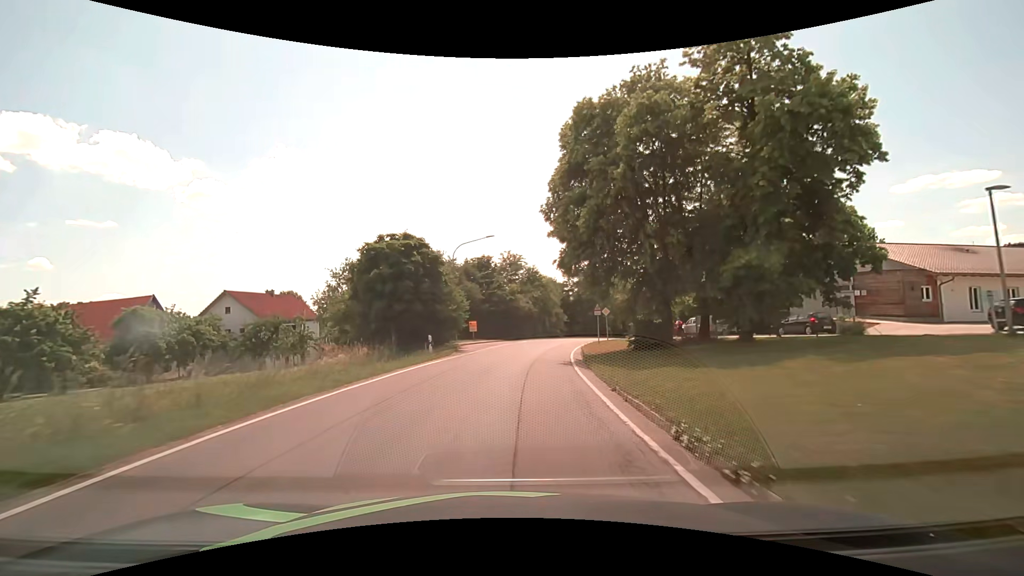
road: secondary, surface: asphalt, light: Day
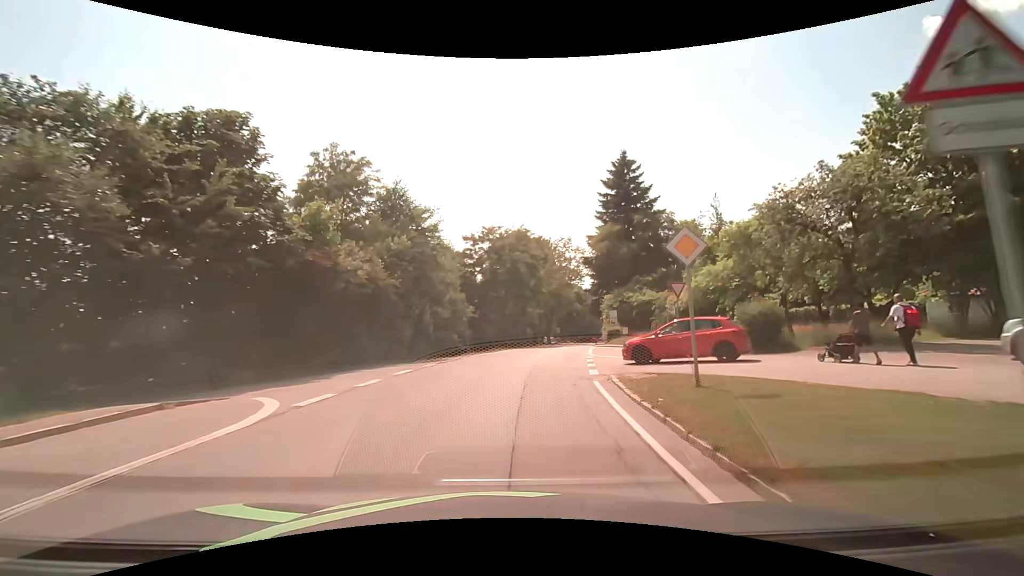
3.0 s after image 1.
(+3.7, +38.5) m; +11°
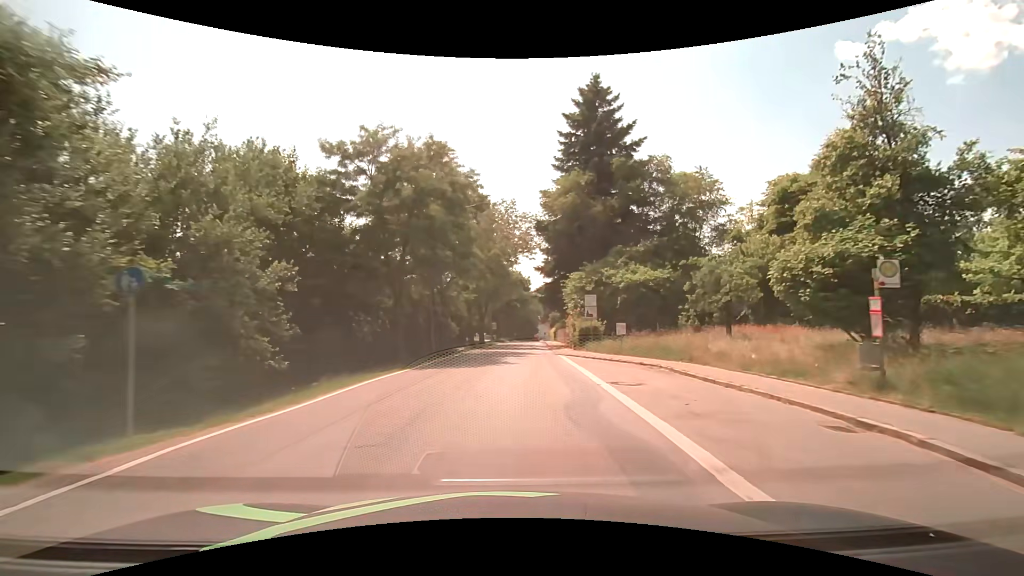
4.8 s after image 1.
(+1.8, +23.0) m; +8°
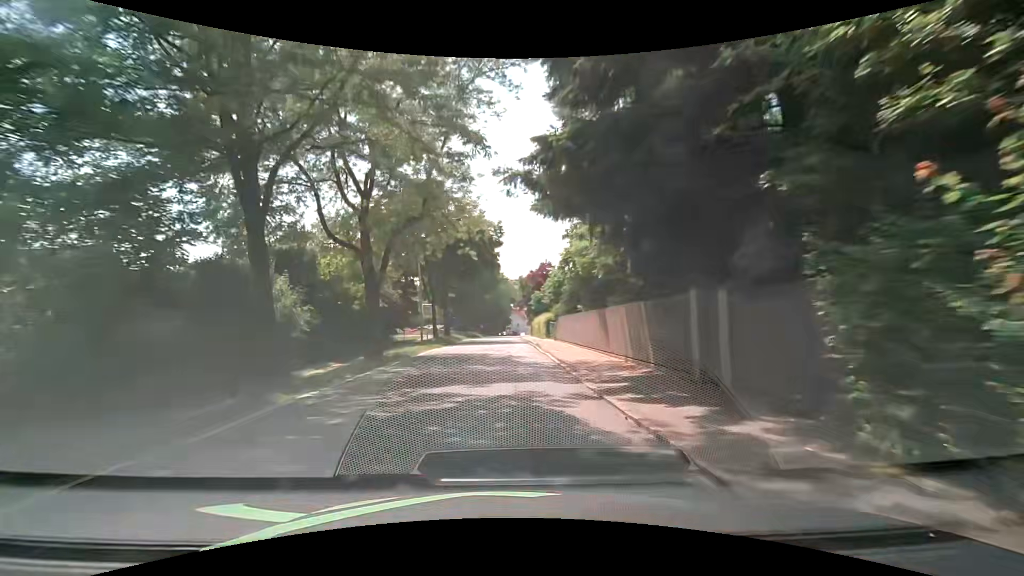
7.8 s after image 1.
(+1.5, +38.6) m; +2°
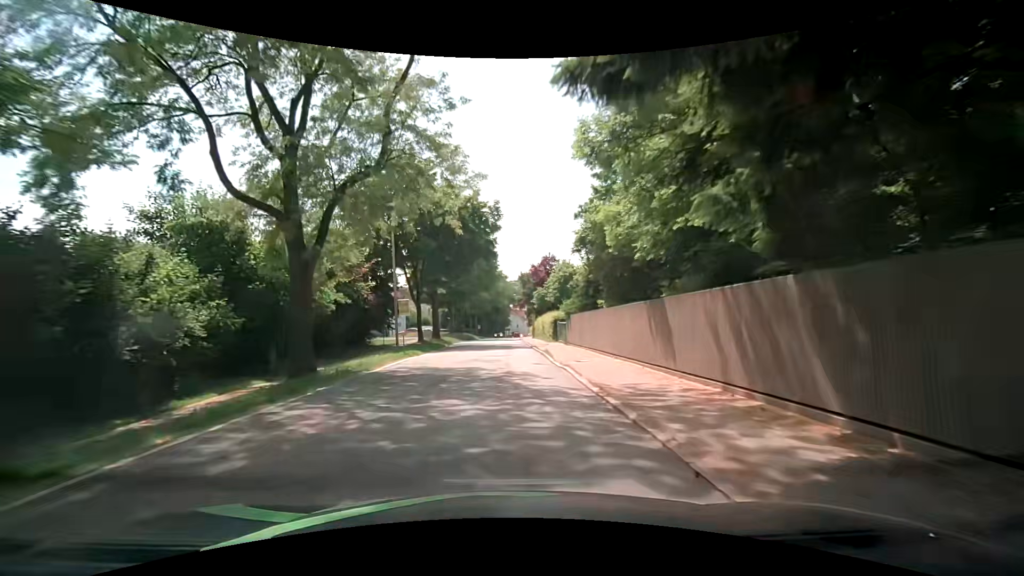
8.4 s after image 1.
(+0.1, +7.7) m; +1°
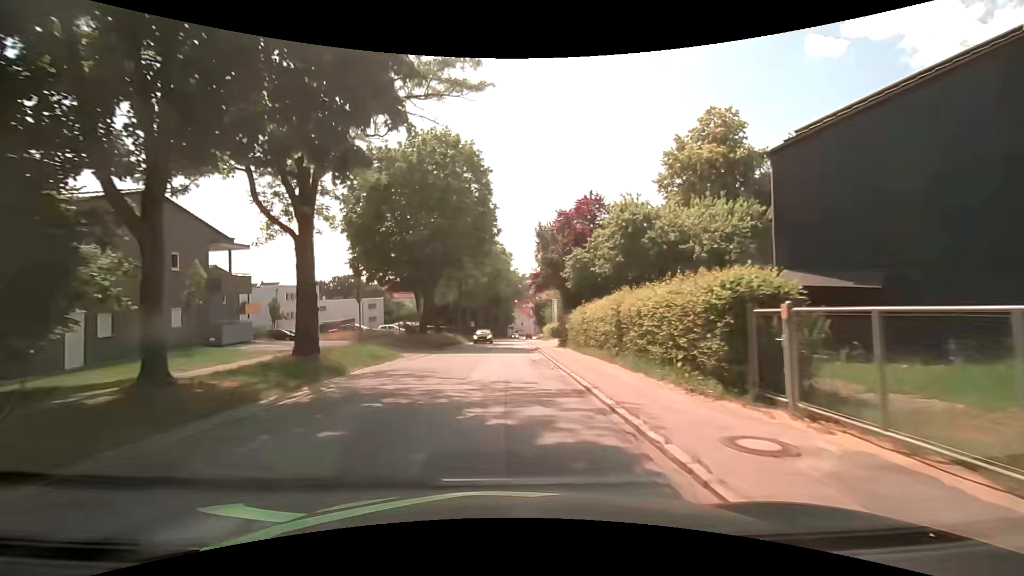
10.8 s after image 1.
(-0.2, +30.3) m; 0°
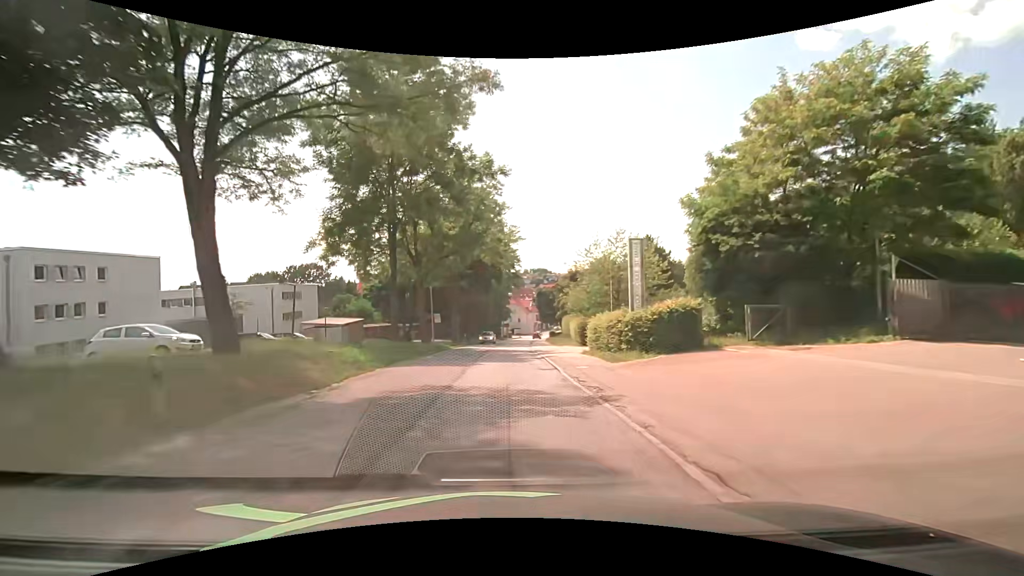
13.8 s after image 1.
(+0.4, +38.2) m; +1°
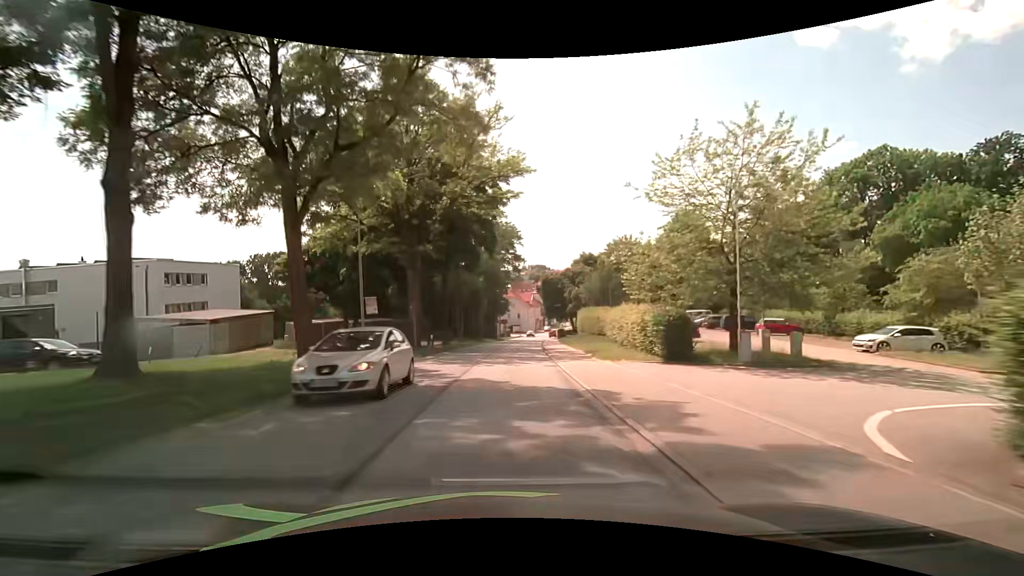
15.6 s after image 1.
(0.0, +23.0) m; 0°
(0, +10) (0, +20) (0, +30) (+1, +40) (+2, +50) (+2, +60) (+3, +70) (+4, +80) (+5, +90) (+6, +100) m
